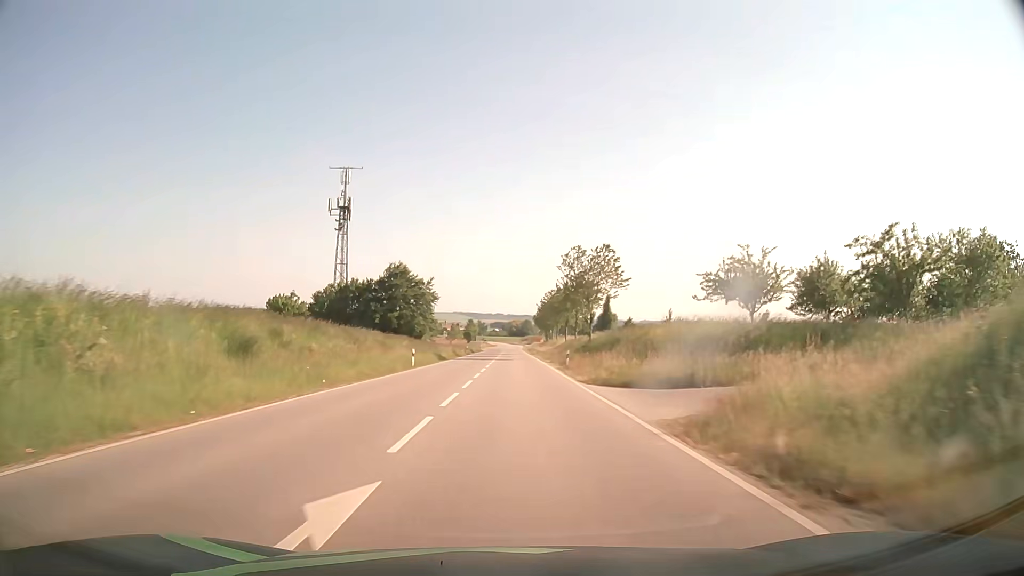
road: secondary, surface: asphalt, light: Day
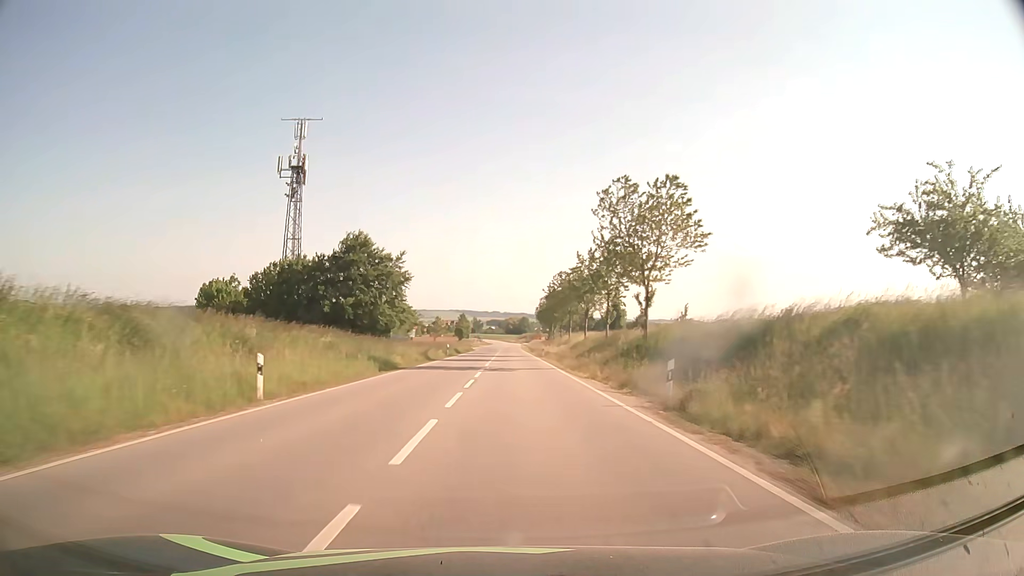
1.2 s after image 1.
(+0.1, +25.1) m; 0°
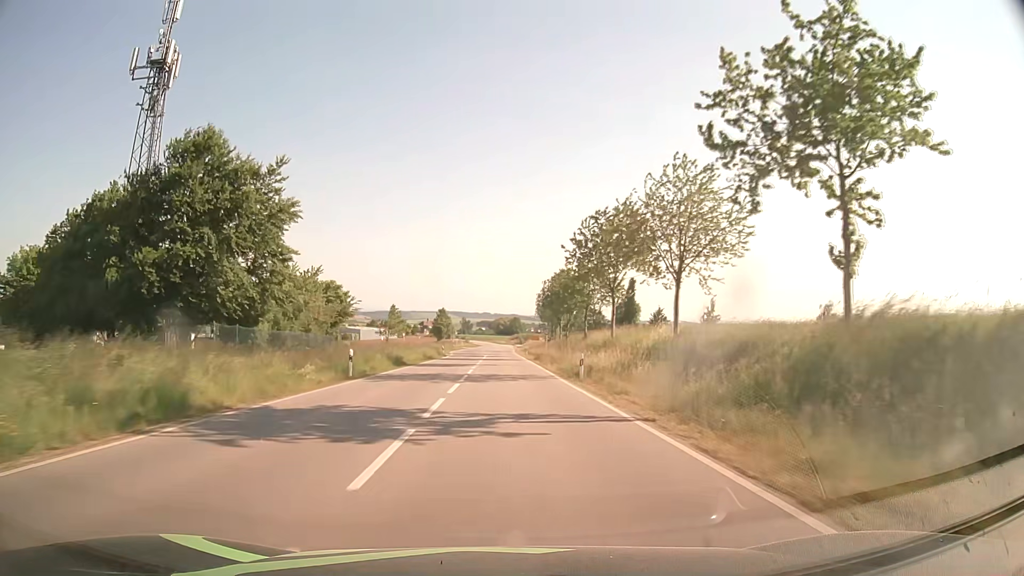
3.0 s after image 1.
(+0.3, +37.6) m; +1°
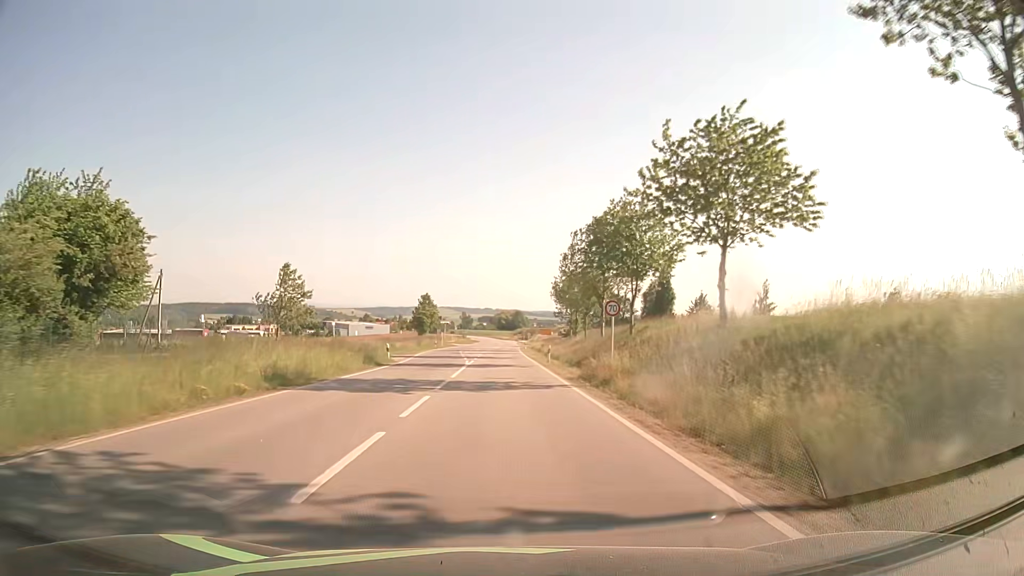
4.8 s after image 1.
(0.0, +36.4) m; 0°
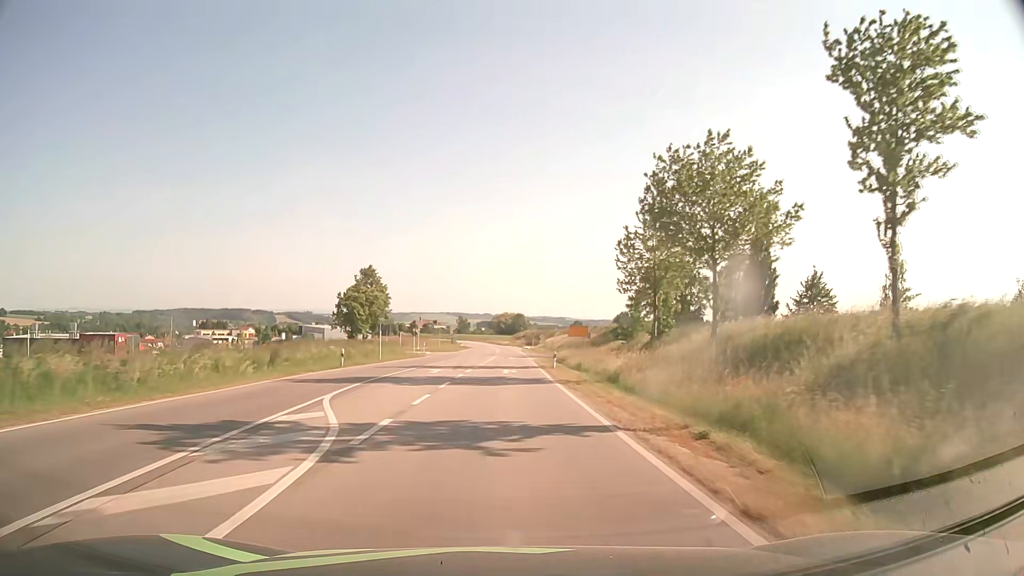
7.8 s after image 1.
(-0.4, +53.4) m; 0°
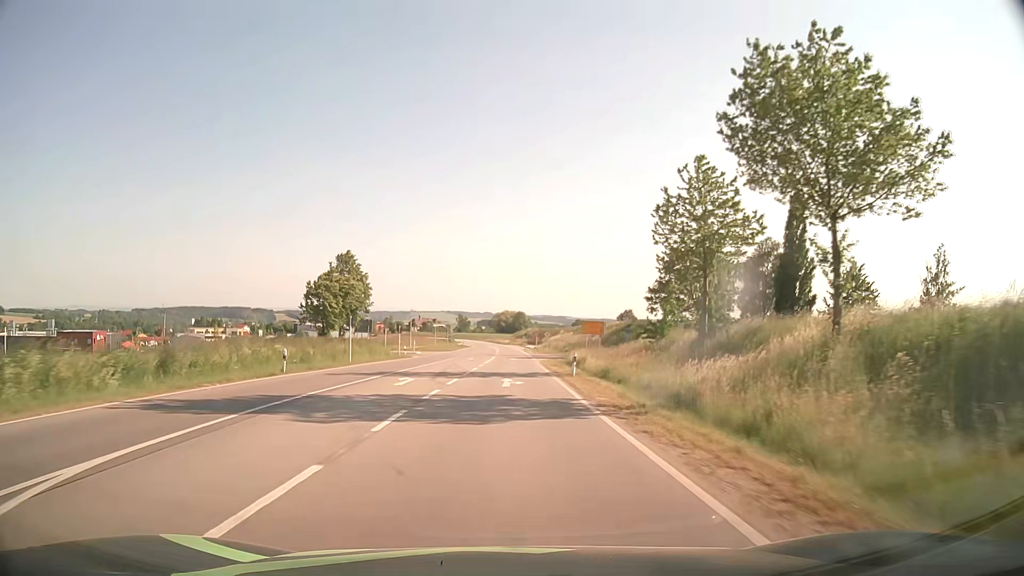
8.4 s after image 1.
(0.0, +10.8) m; 0°
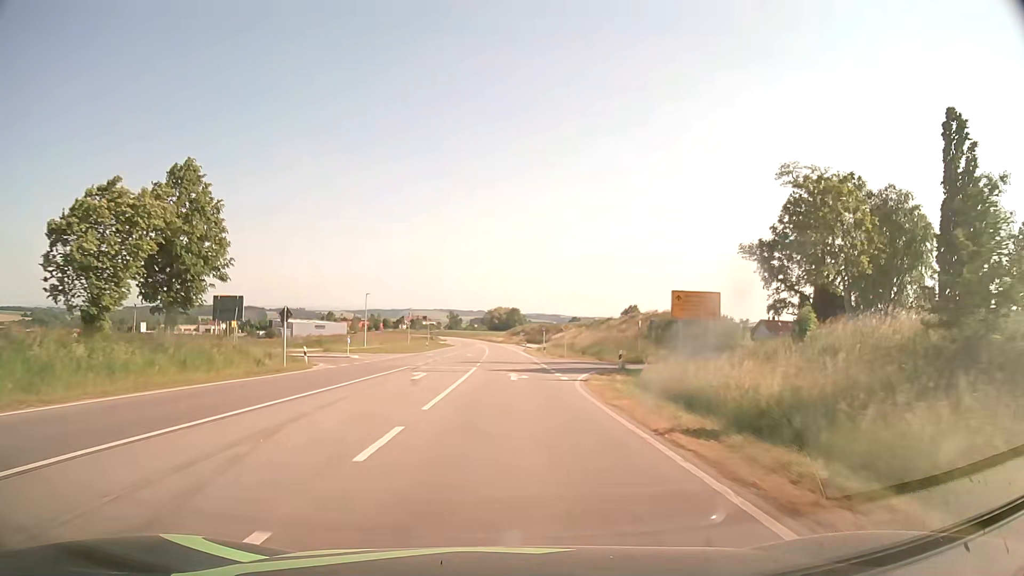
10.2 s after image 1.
(0.0, +32.6) m; 0°
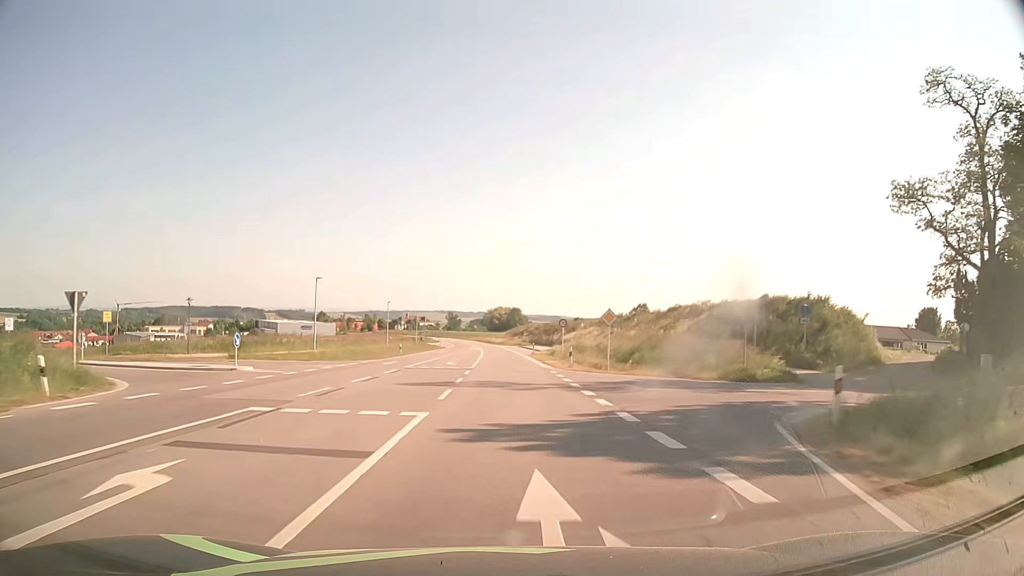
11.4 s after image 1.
(0.0, +21.8) m; 0°
(0, +10) (0, +20) (0, +30) (0, +40) (0, +50) (-1, +60) (-1, +70) (-1, +80) (-2, +90) (-2, +100) m
